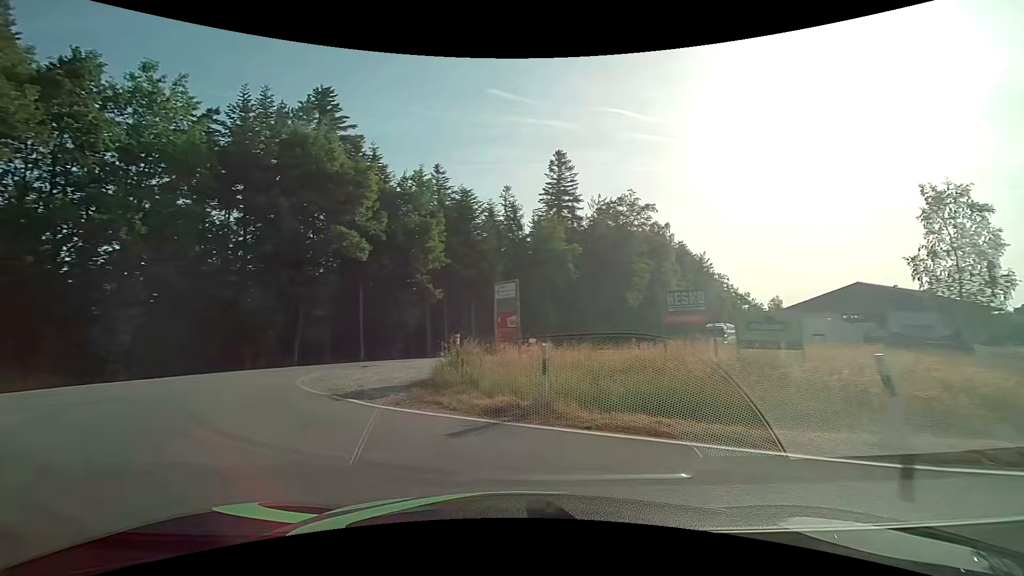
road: tertiary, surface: asphalt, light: Day
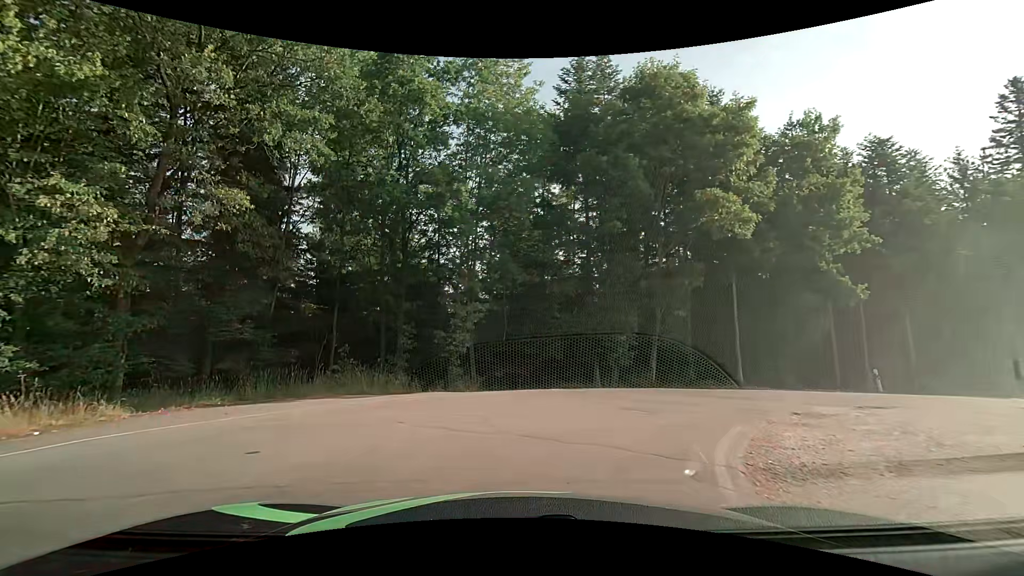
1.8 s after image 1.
(-3.2, +8.1) m; -39°
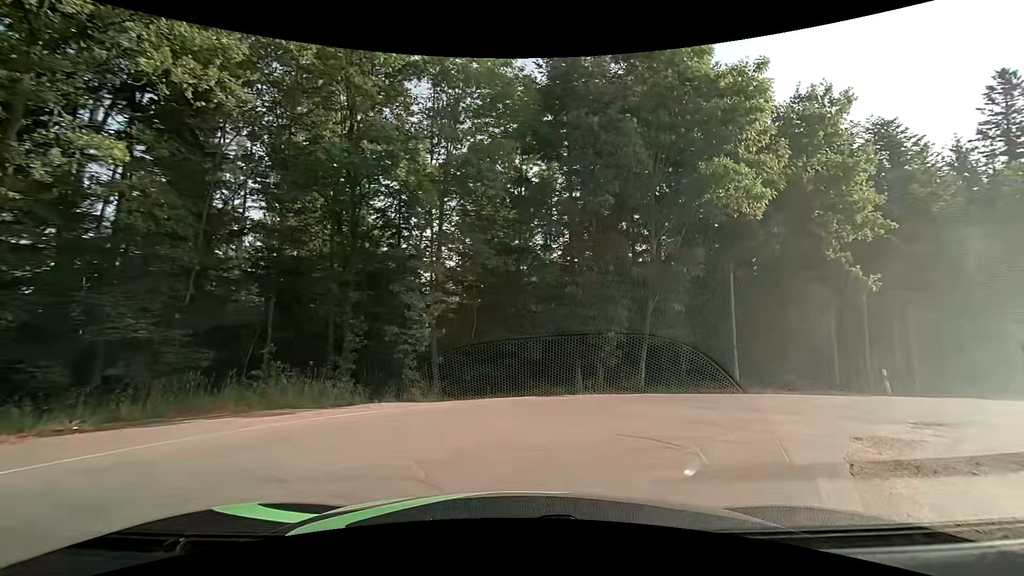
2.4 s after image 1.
(+0.1, +3.1) m; +3°
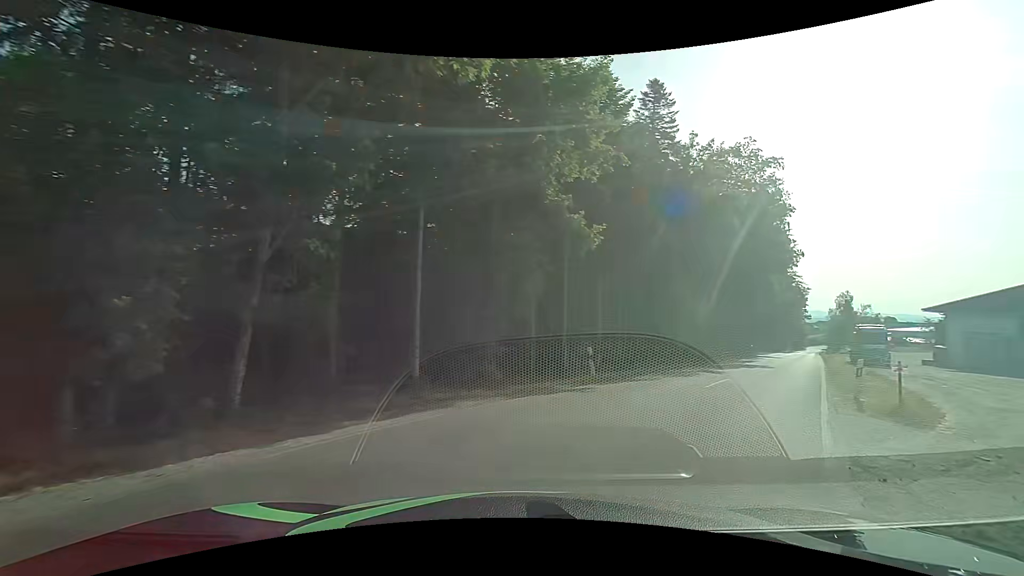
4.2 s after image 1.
(+2.8, +9.3) m; +35°
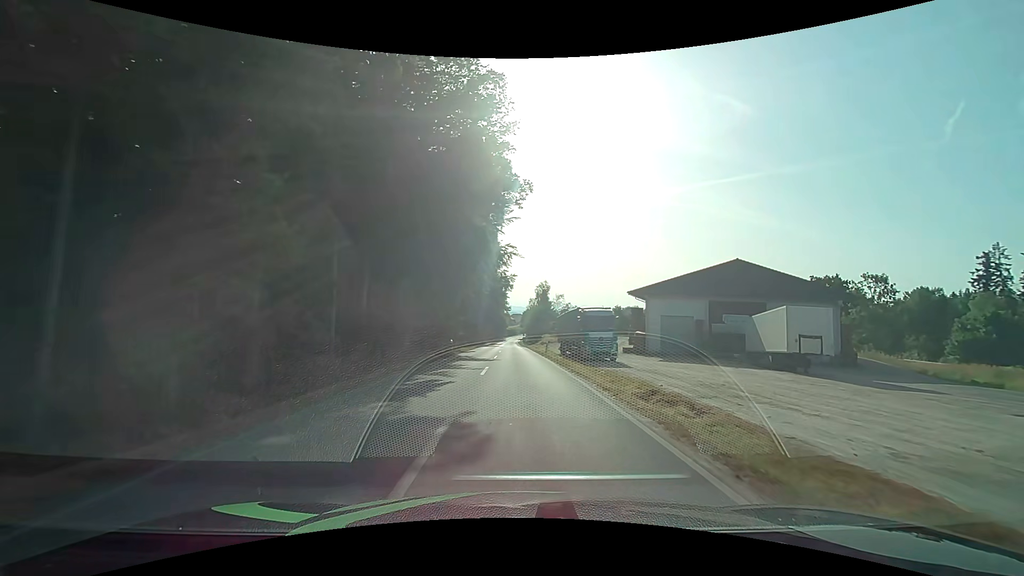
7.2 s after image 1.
(+9.6, +21.9) m; +32°
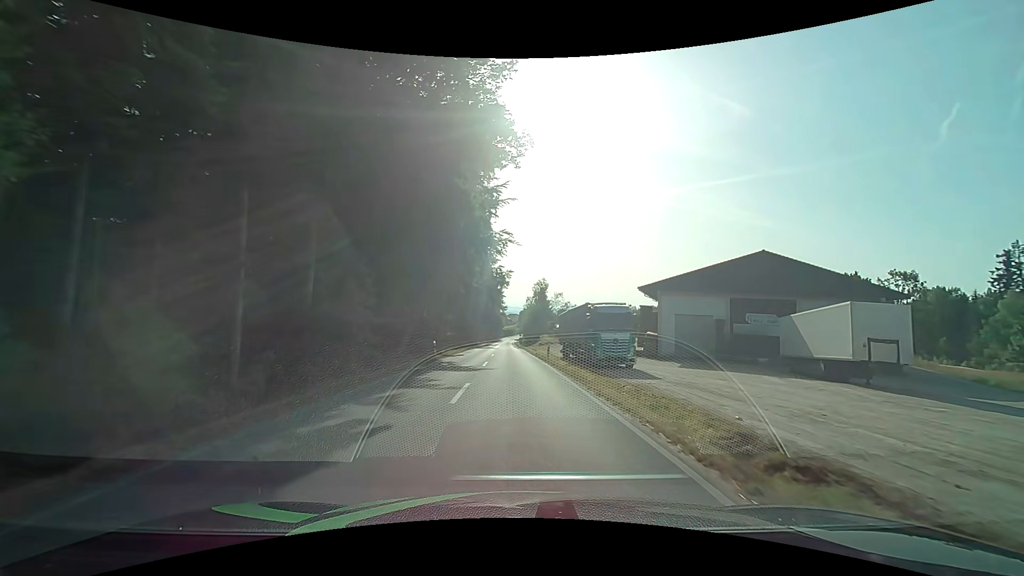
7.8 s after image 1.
(0.0, +6.6) m; 0°
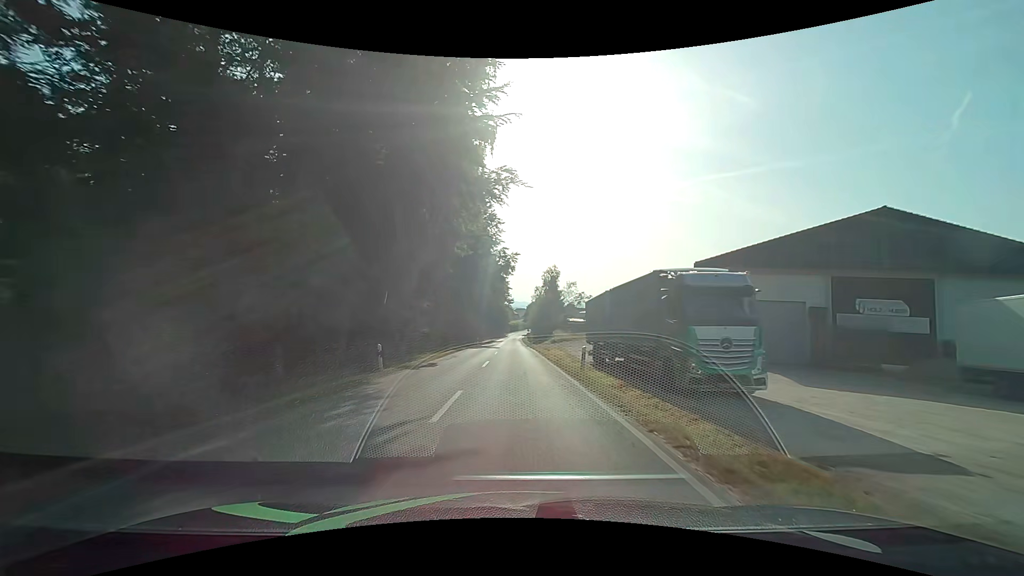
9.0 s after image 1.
(-0.1, +14.6) m; 0°
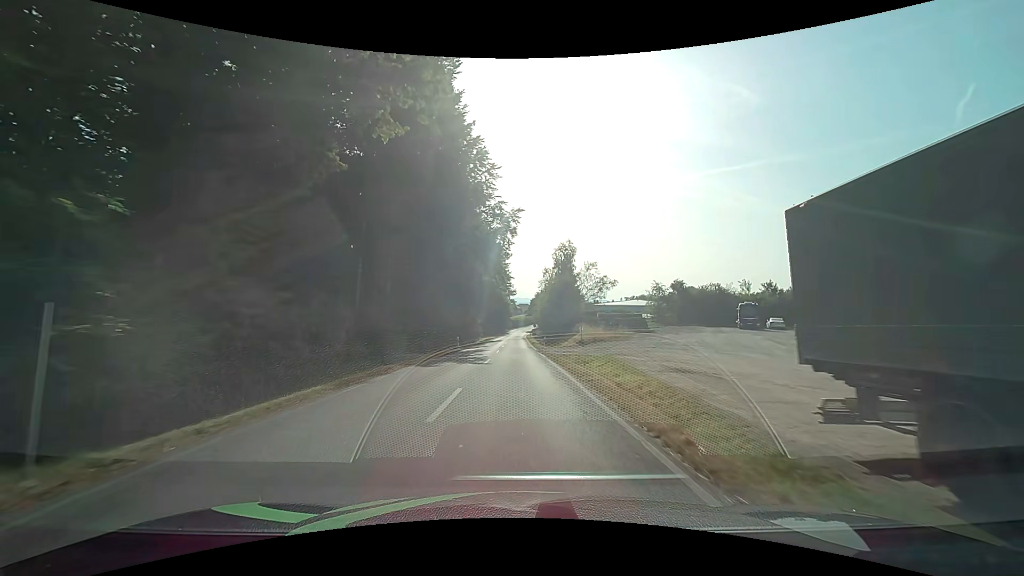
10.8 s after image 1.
(-0.3, +24.9) m; -1°
(0, +10) (0, +20) (0, +30) (0, +40) (0, +50) (-1, +60) (-1, +70) (0, +80) (0, +90) (0, +100) m
